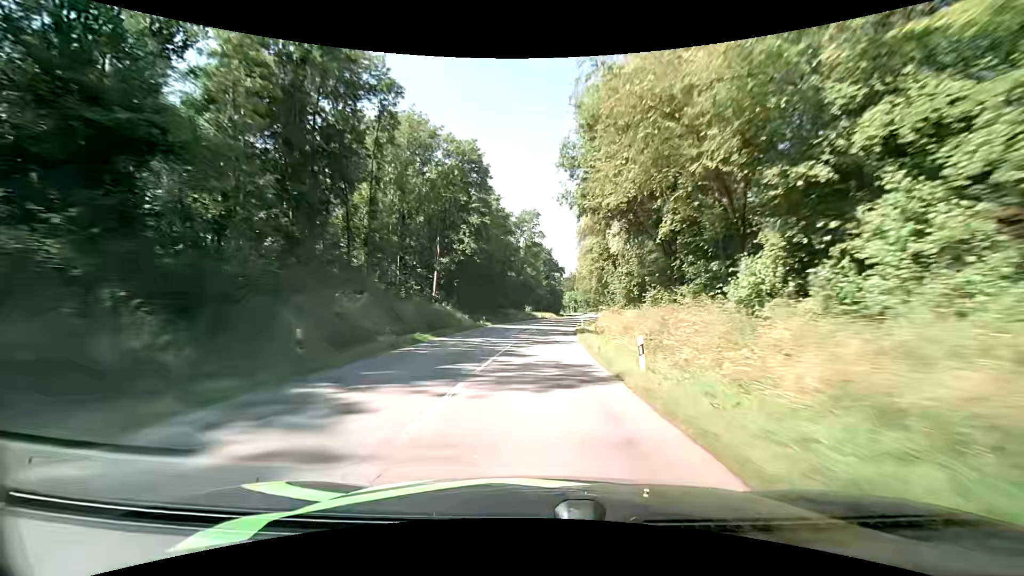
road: secondary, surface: asphalt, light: Day
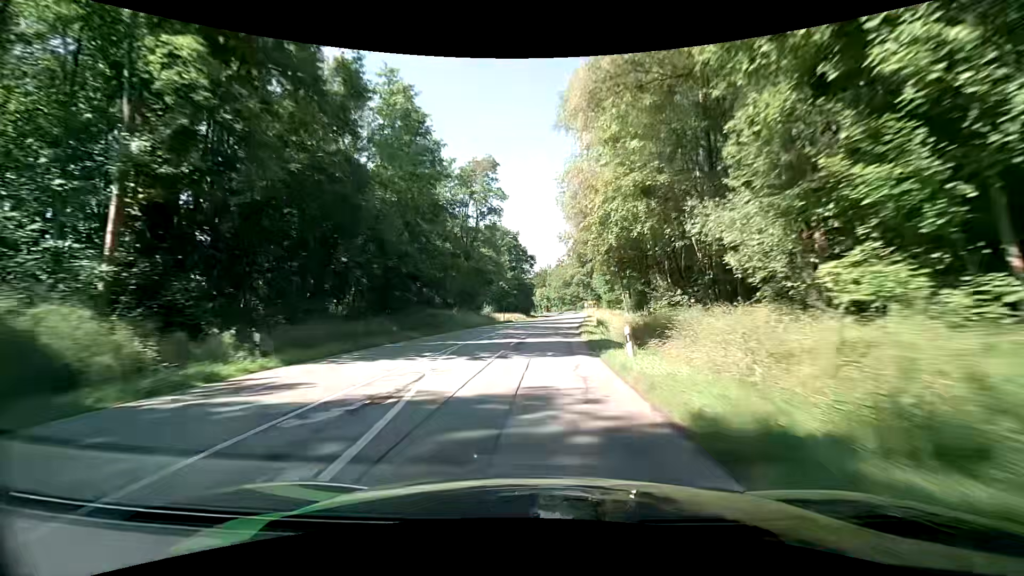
(+1.0, +39.2) m; +3°
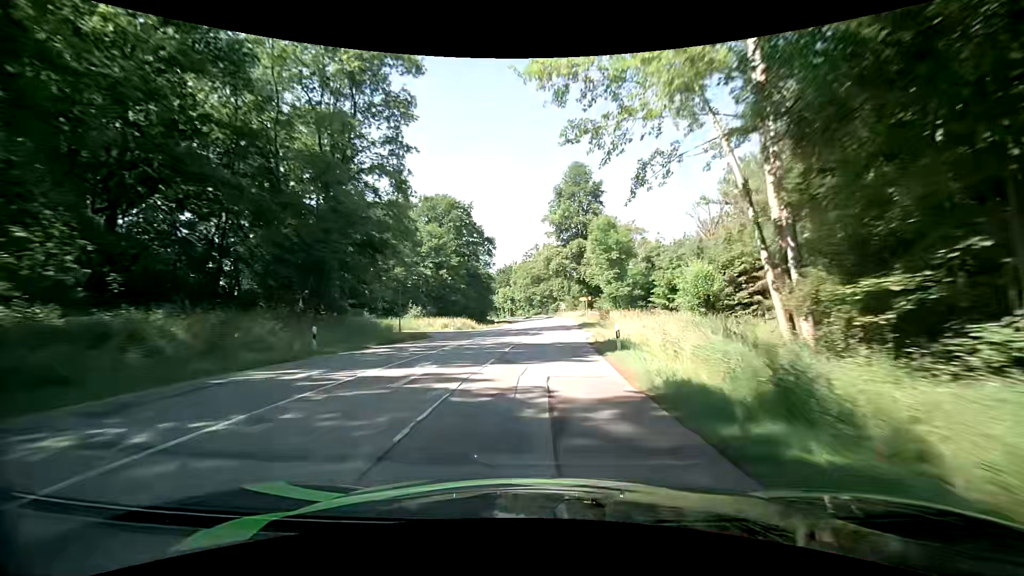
(+1.1, +39.6) m; +3°
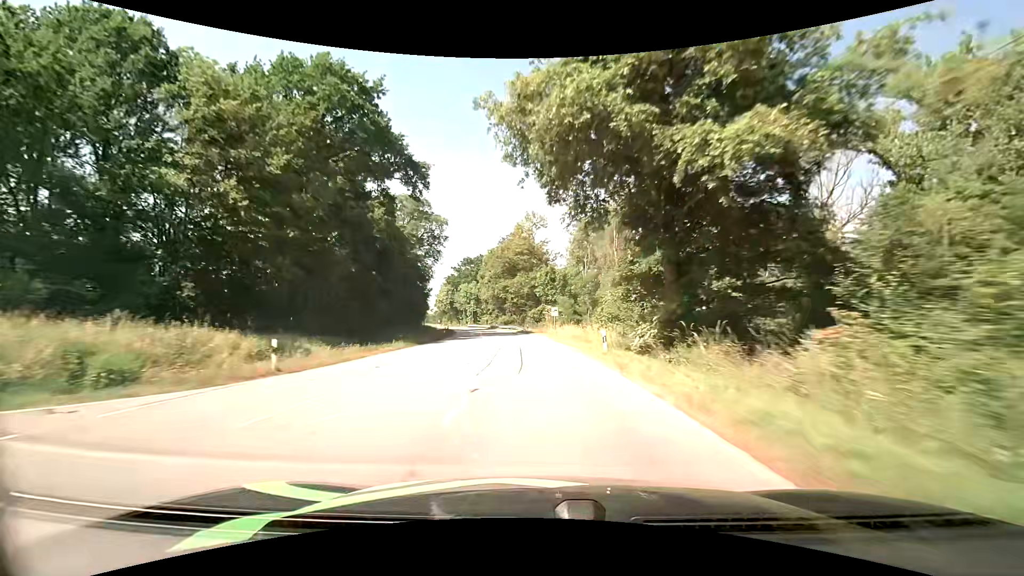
(+2.2, +53.3) m; +3°
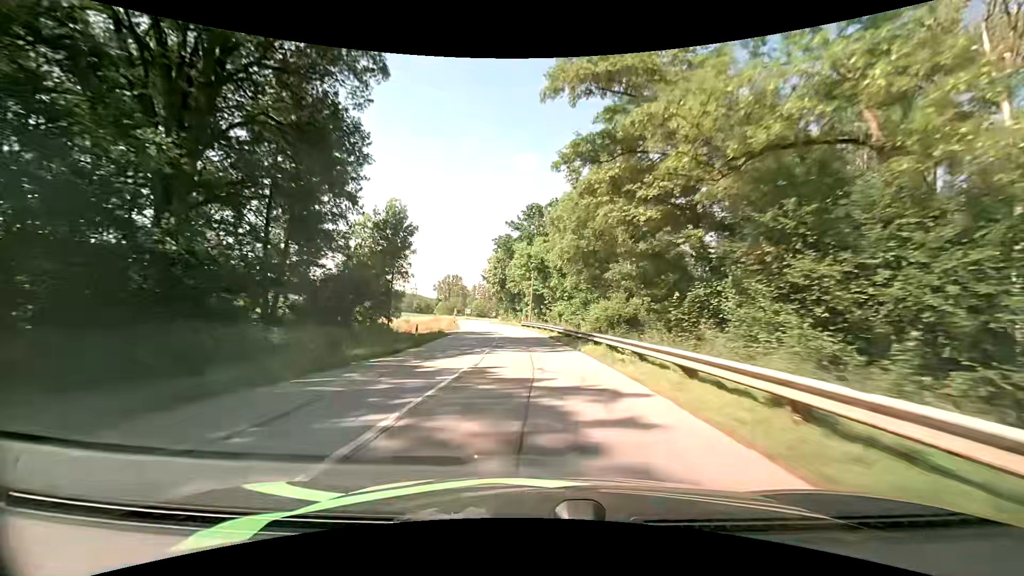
(-5.0, +67.4) m; -9°
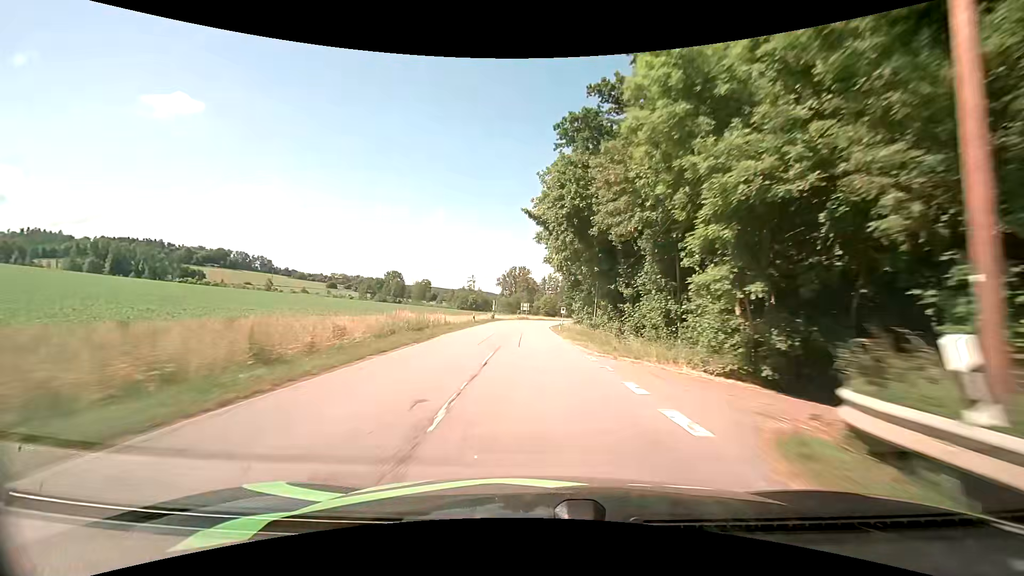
(-3.8, +54.1) m; -8°
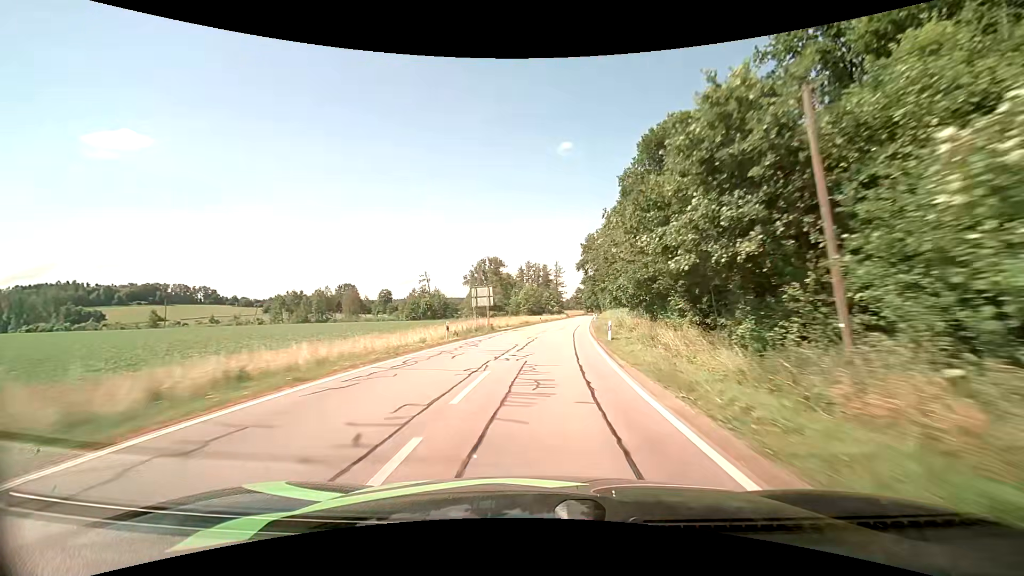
(-0.8, +65.0) m; +2°
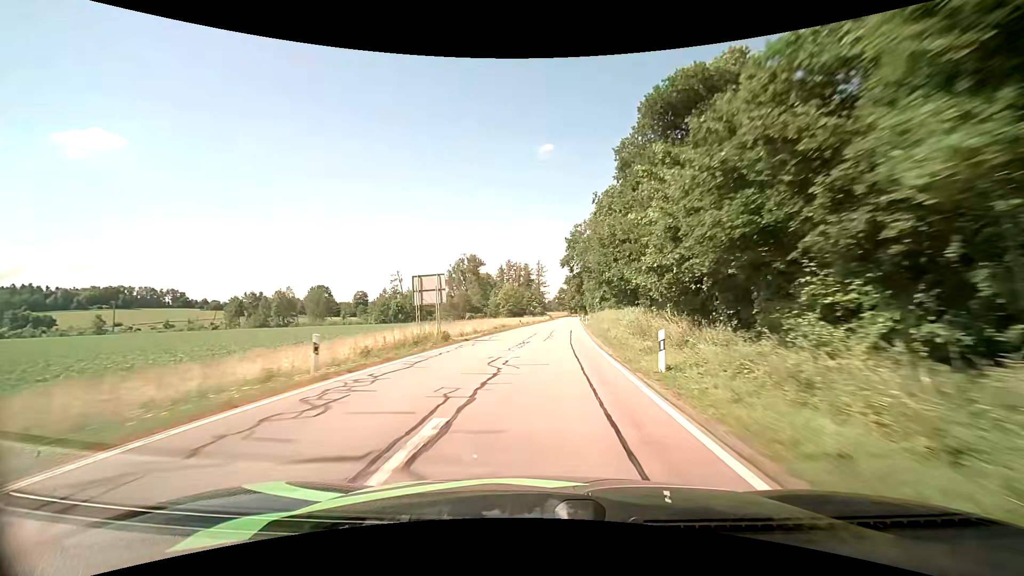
(+0.2, +13.0) m; +2°
(0, +10) (0, +20) (+1, +30) (+2, +40) (+3, +50) (+3, +60) (+4, +70) (+5, +80) (+6, +90) (+7, +100) m
